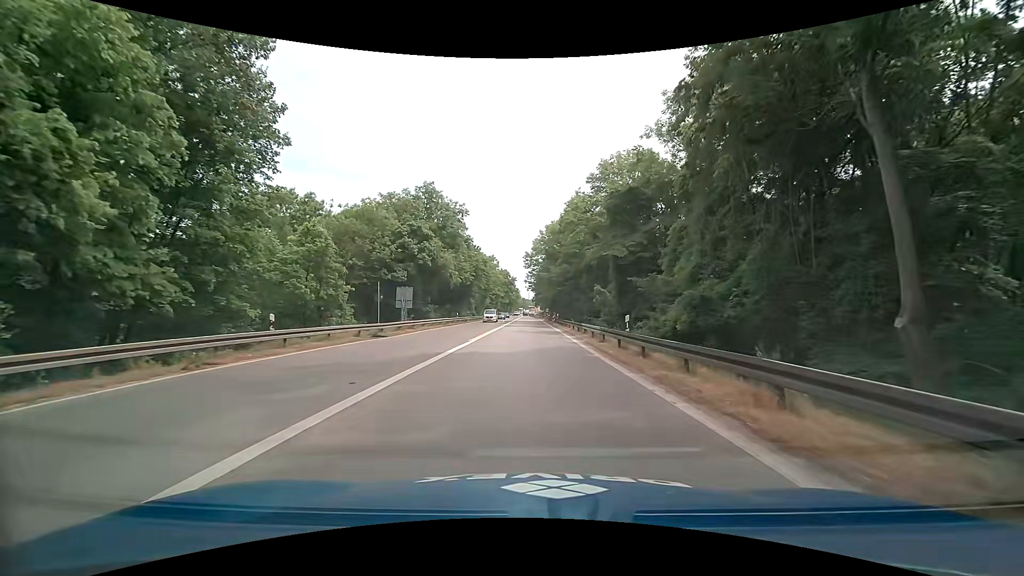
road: trunk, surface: asphalt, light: Day
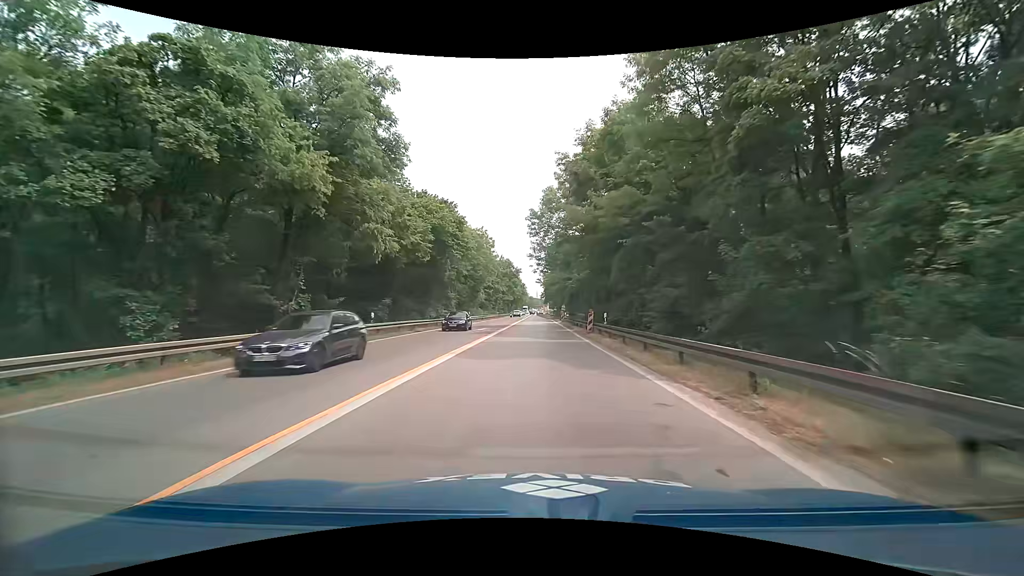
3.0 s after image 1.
(-0.1, +34.7) m; -1°
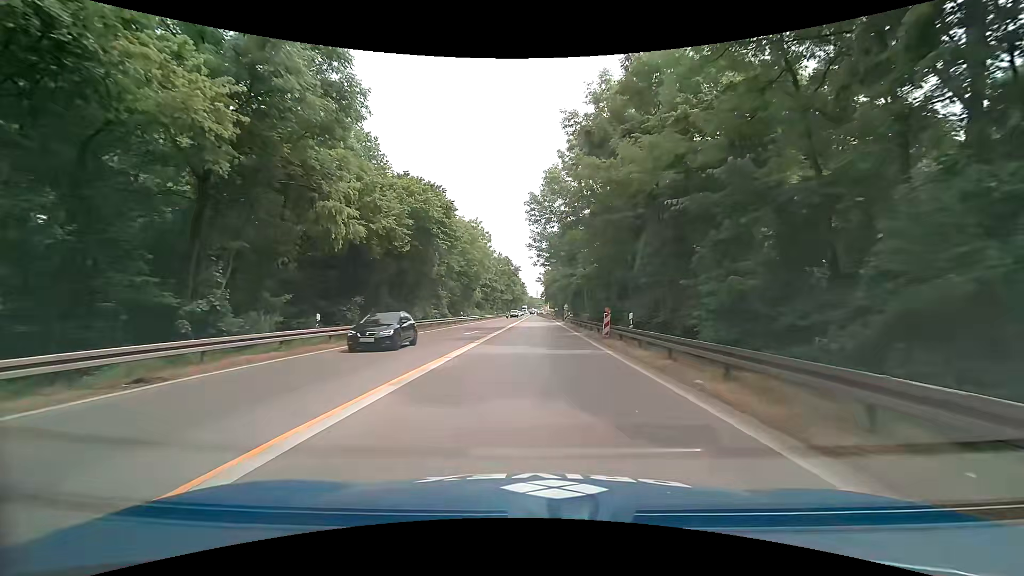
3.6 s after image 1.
(0.0, +6.7) m; 0°
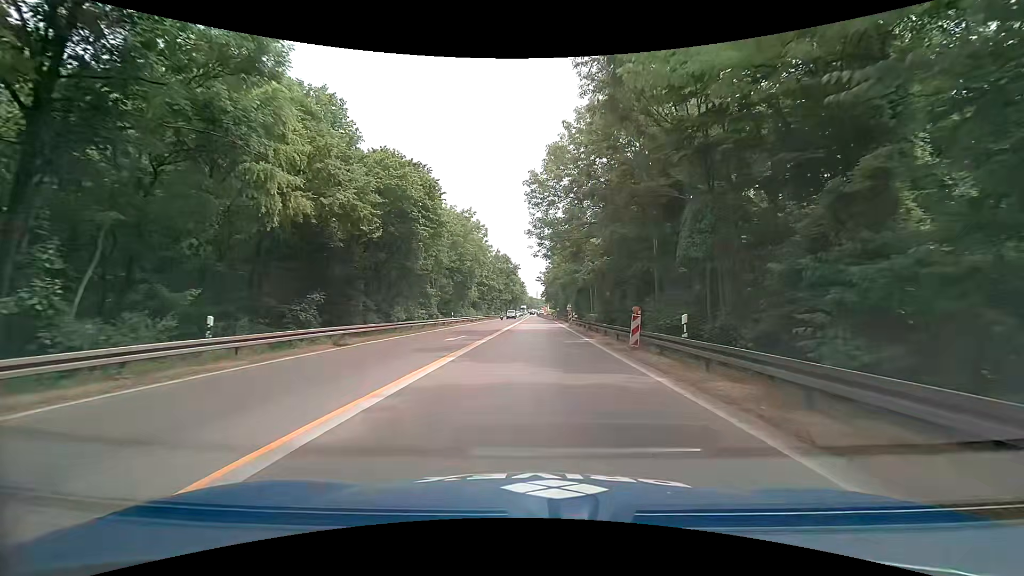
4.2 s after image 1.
(0.0, +6.7) m; 0°
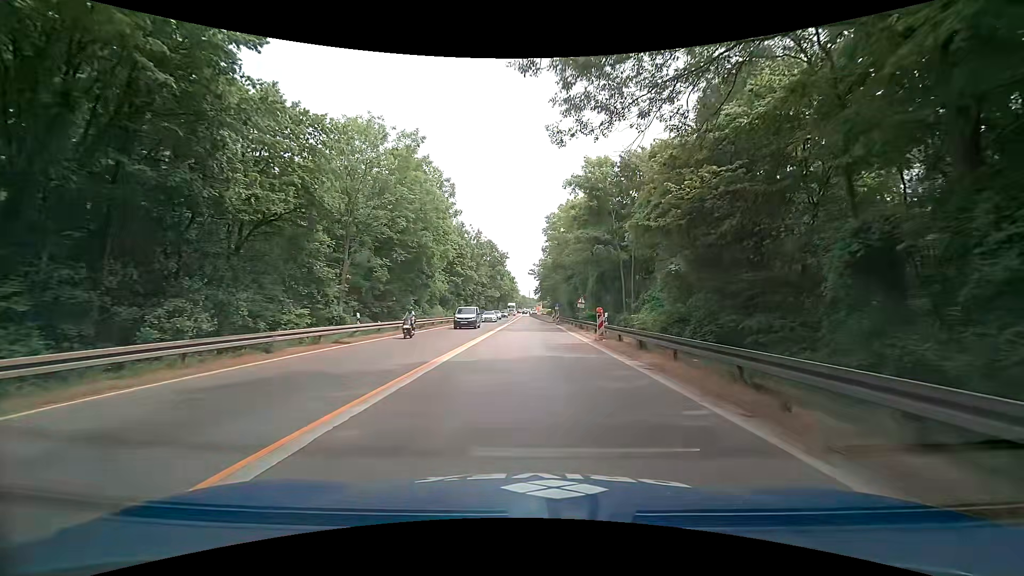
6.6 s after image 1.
(+0.2, +26.0) m; +1°
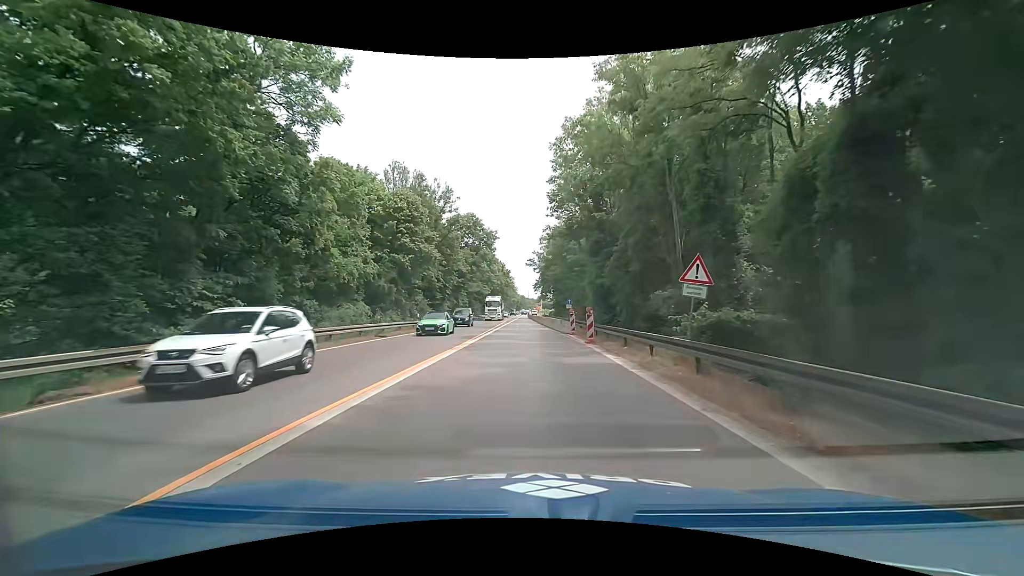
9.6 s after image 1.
(-0.1, +30.5) m; -1°
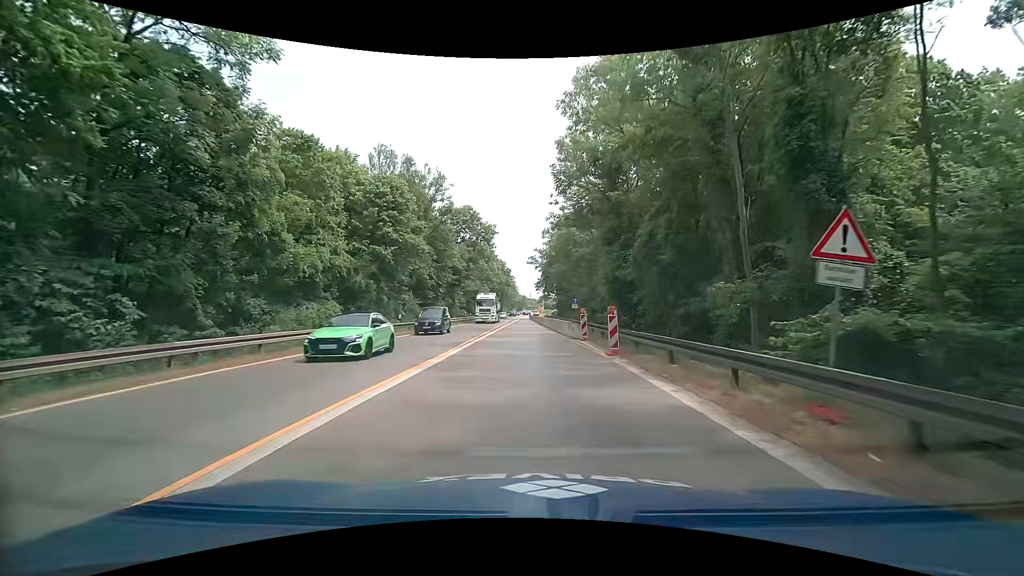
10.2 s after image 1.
(0.0, +5.9) m; 0°
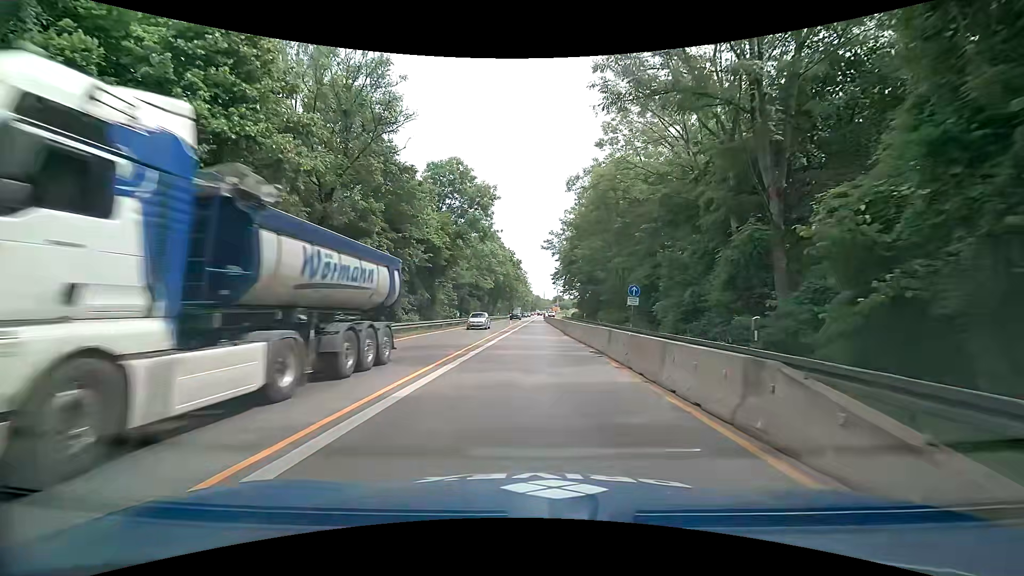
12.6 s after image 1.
(-0.1, +23.4) m; -2°
(0, +10) (0, +20) (0, +30) (0, +40) (0, +50) (+1, +60) (+1, +70) (+1, +80) (+1, +90) (+2, +100) m
